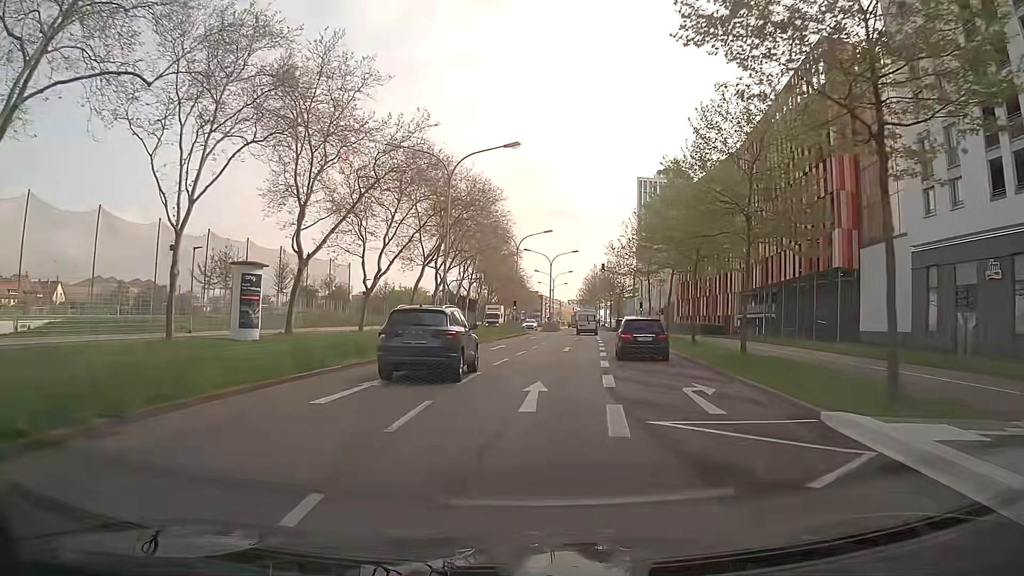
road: secondary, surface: asphalt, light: Day
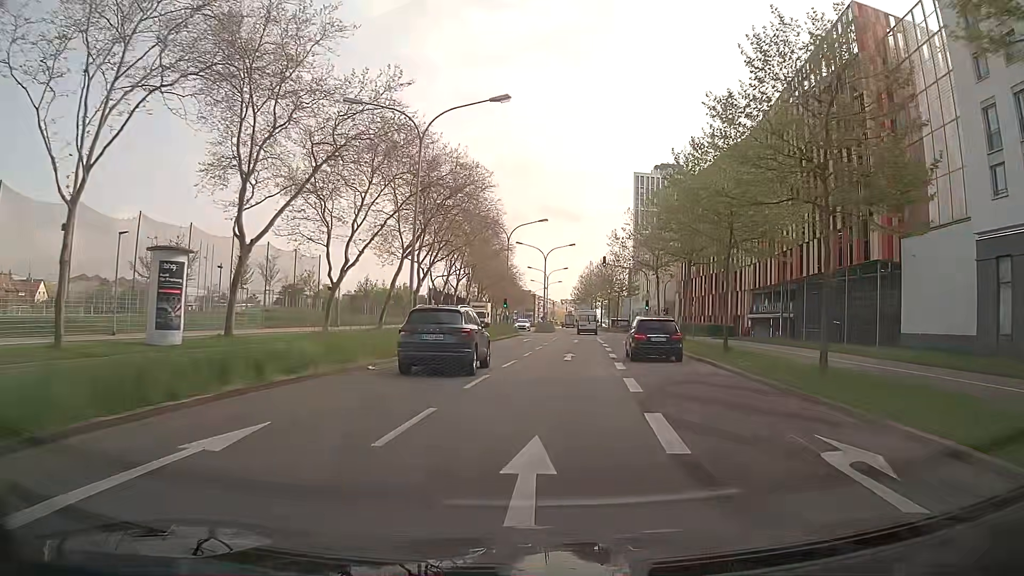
(+0.1, +7.1) m; +2°
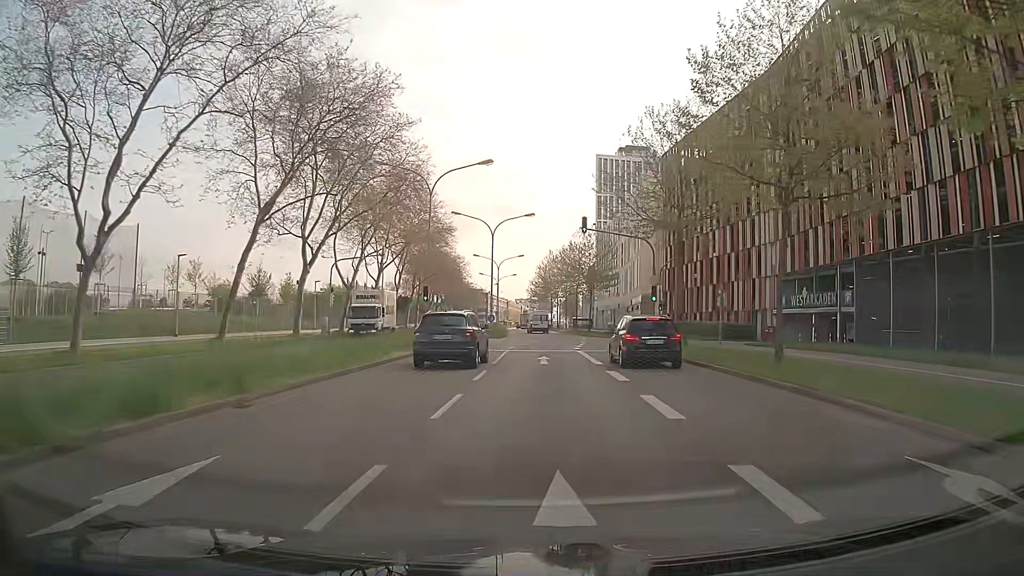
(+0.5, +21.8) m; +2°
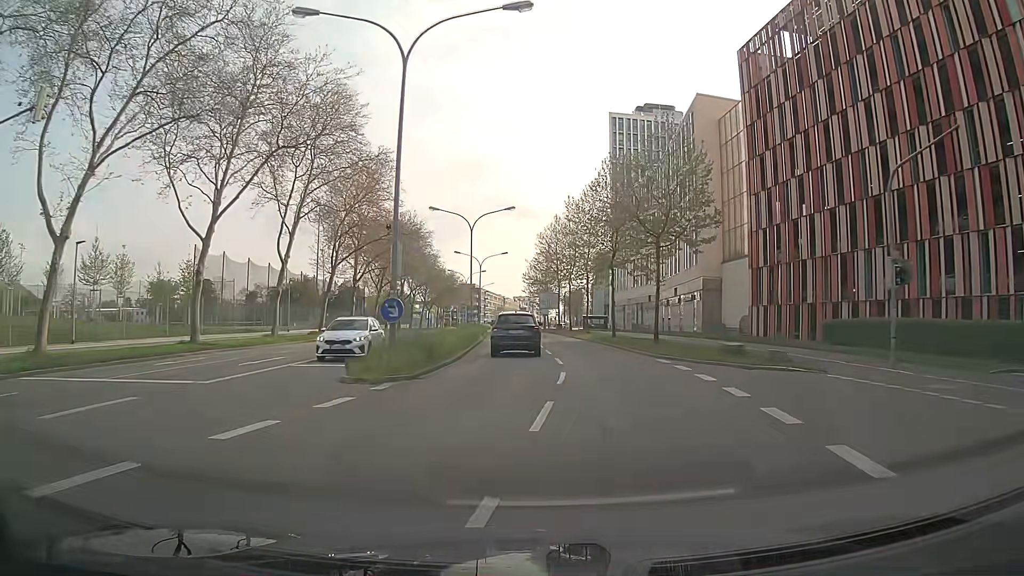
(+0.5, +37.1) m; +1°
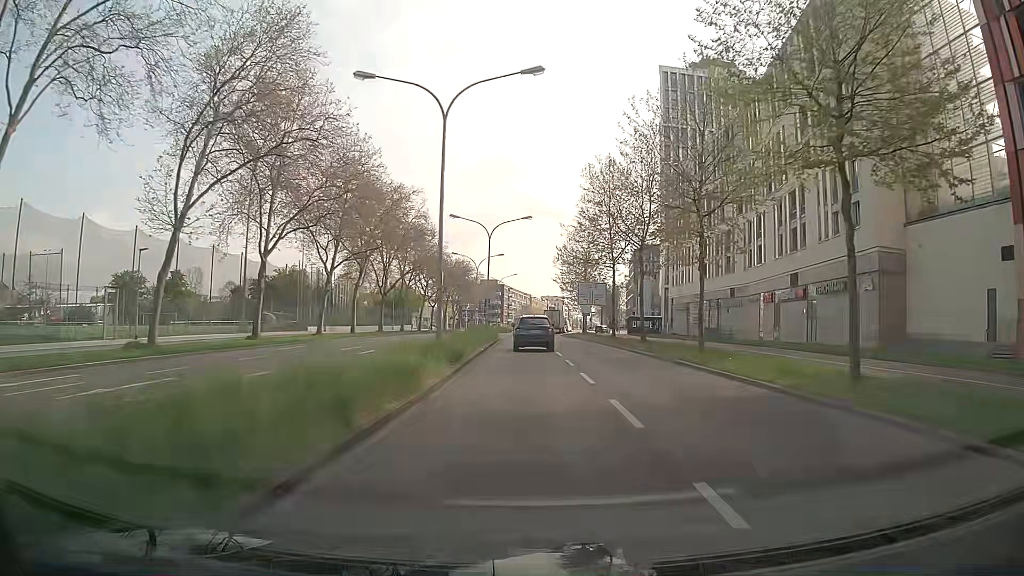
(-1.0, +29.7) m; -3°
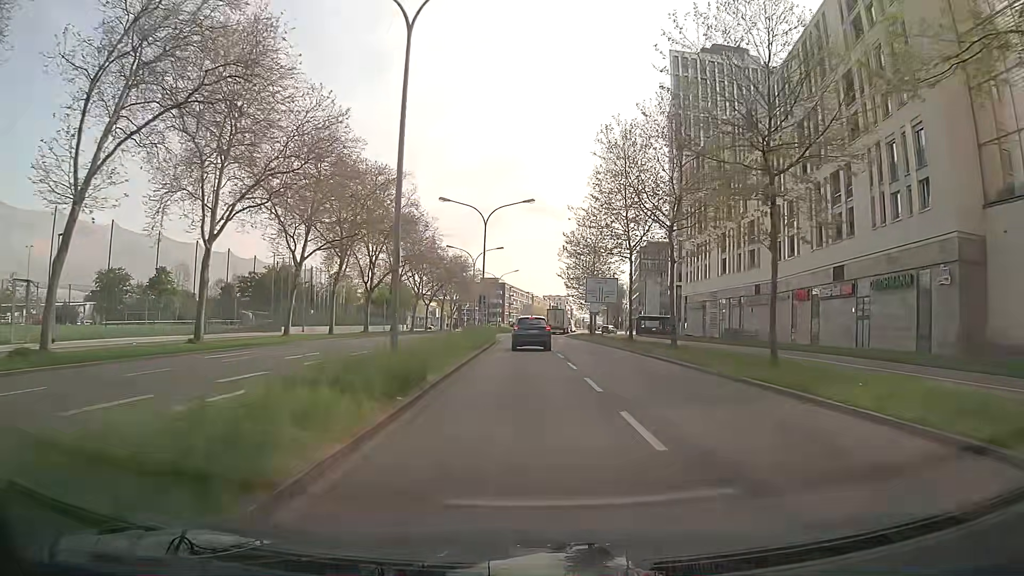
(0.0, +7.5) m; 0°
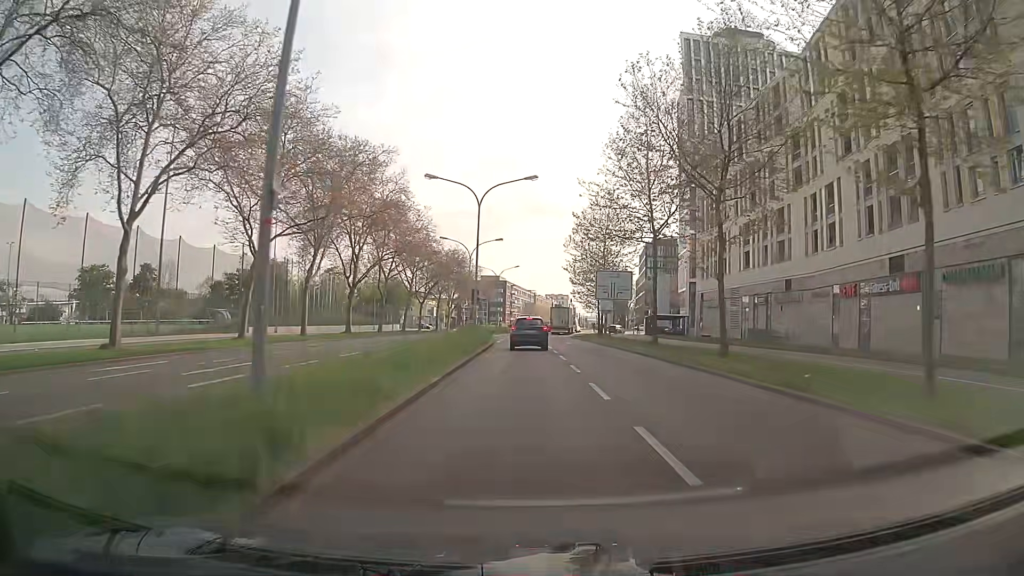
(-0.1, +7.5) m; -1°
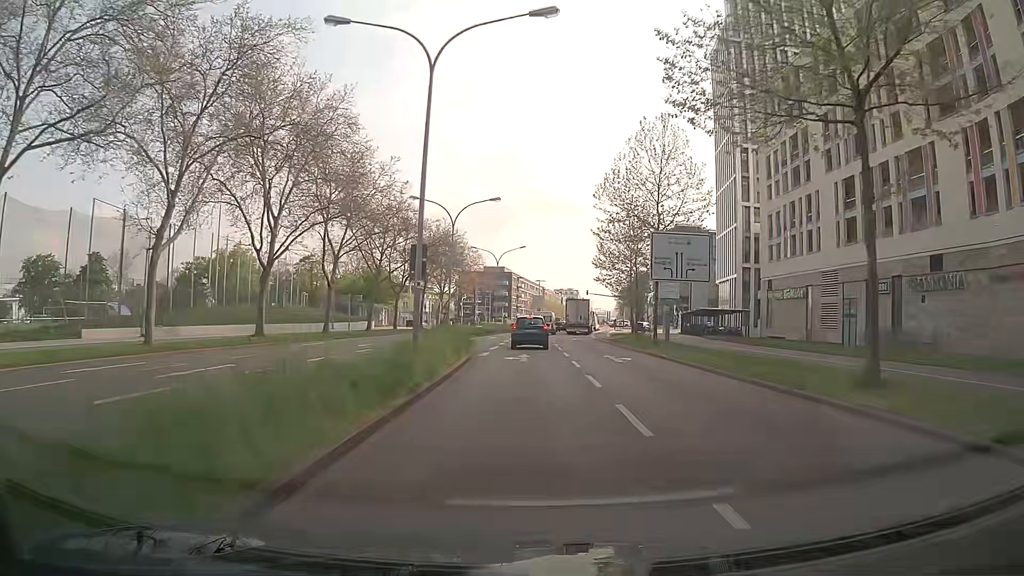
(0.0, +21.7) m; 0°
(0, +10) (0, +20) (-1, +30) (-1, +40) (-2, +50) (-3, +60) (-2, +70) (-1, +80) (0, +90) (+1, +100) m
